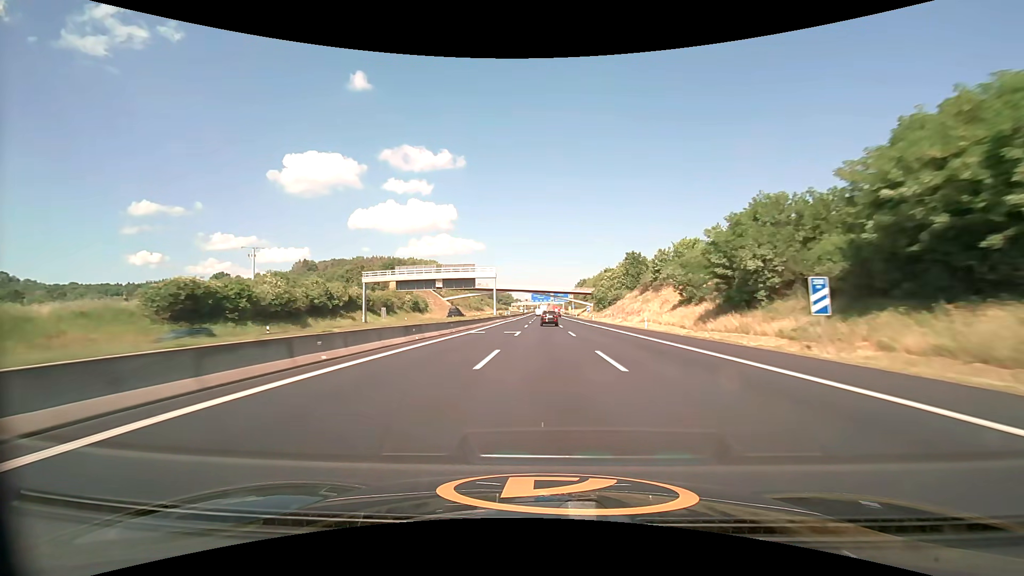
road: motorway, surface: asphalt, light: Day
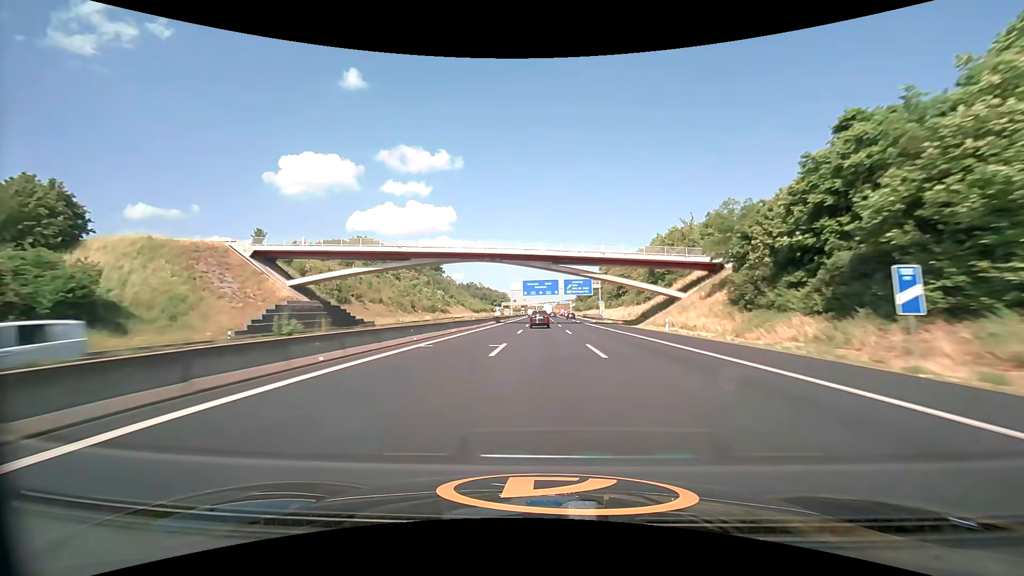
(+0.2, +103.7) m; 0°
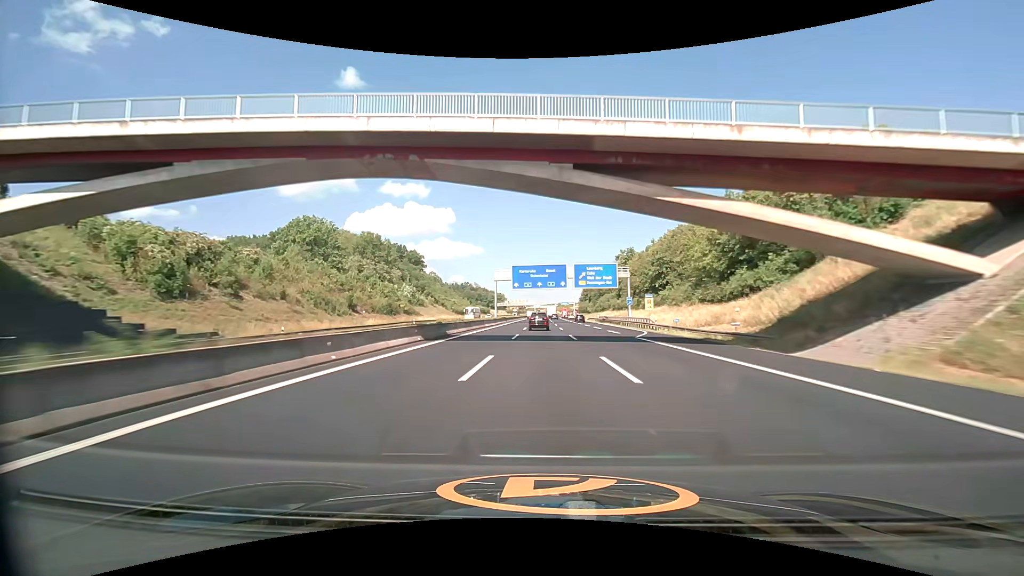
(+0.1, +41.2) m; 0°
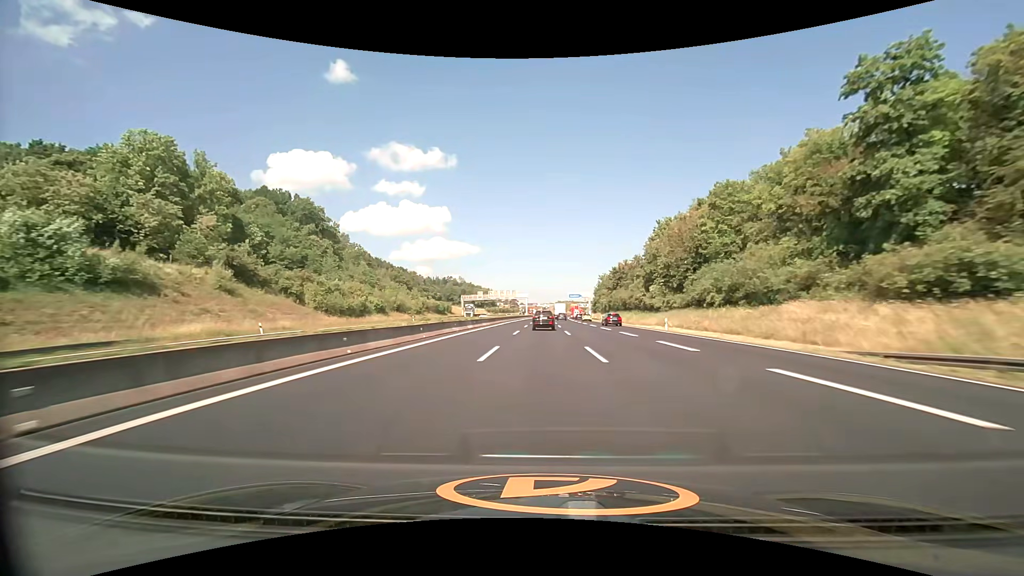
(+0.3, +103.5) m; 0°
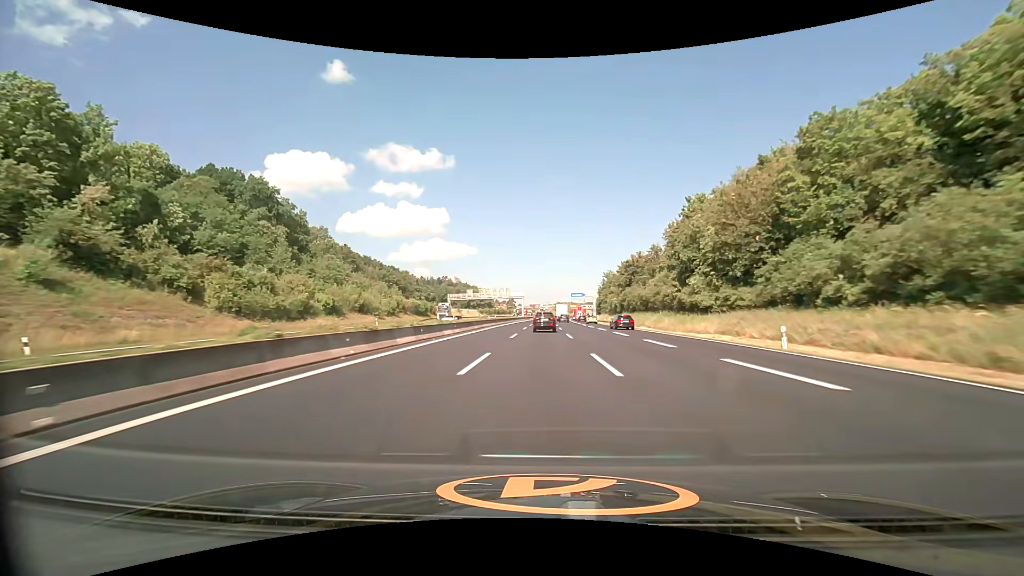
(0.0, +20.8) m; 0°
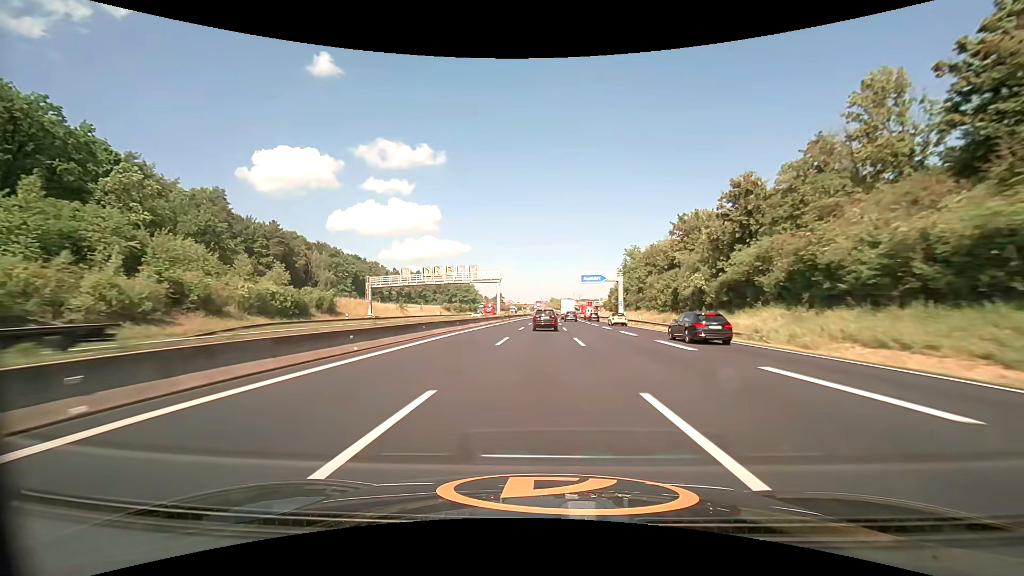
(+0.4, +62.5) m; +1°
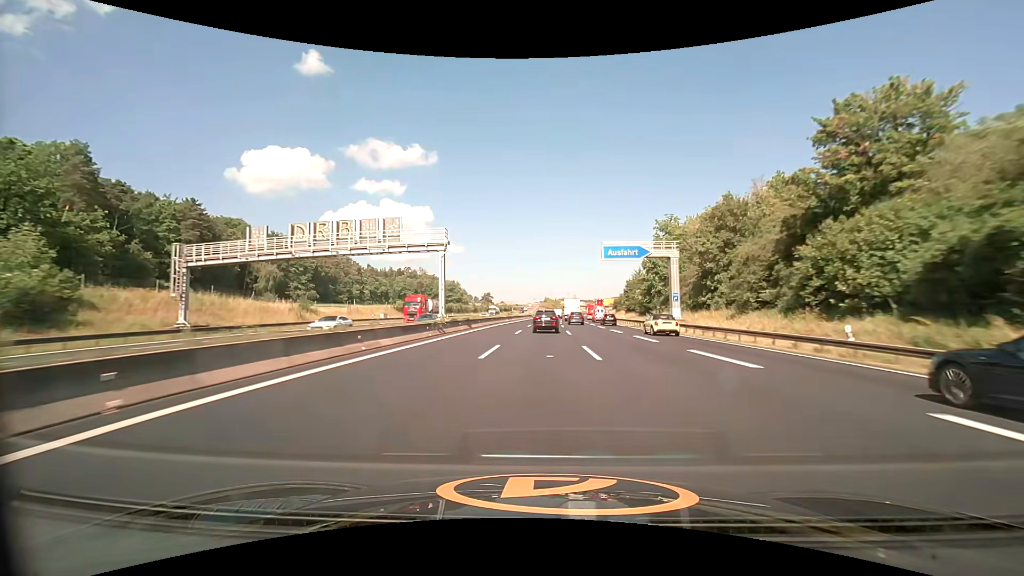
(+0.3, +41.3) m; +1°
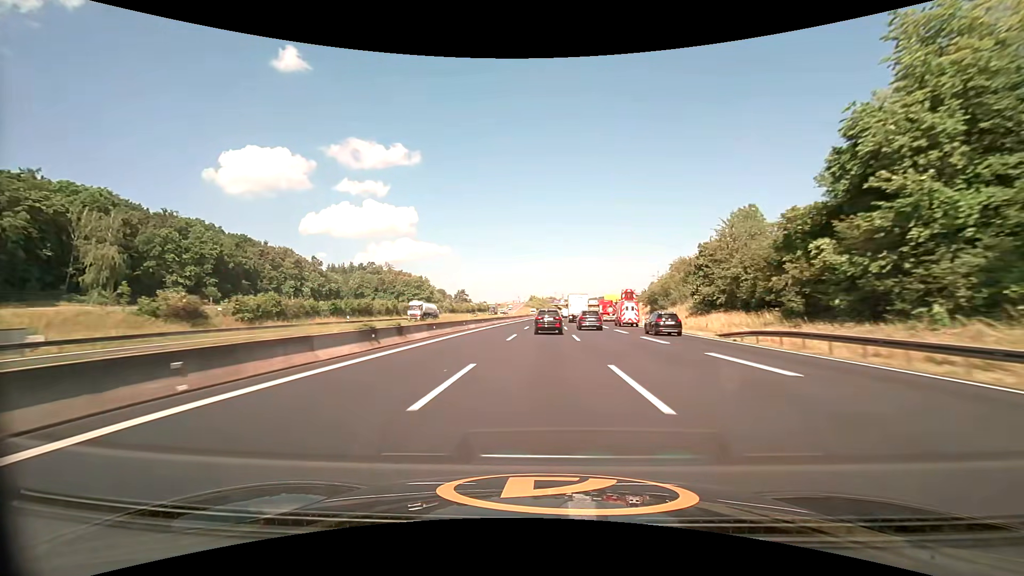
(+0.8, +61.5) m; +1°
(0, +10) (0, +20) (0, +30) (+1, +40) (+1, +50) (+1, +60) (+1, +70) (+2, +80) (+2, +90) (+3, +100) m
